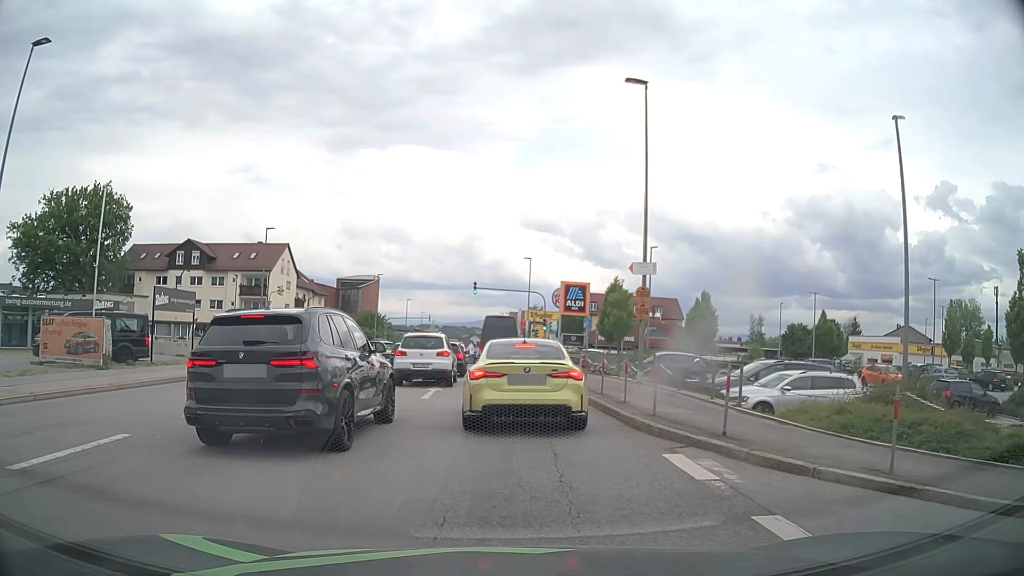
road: tertiary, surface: asphalt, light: Day
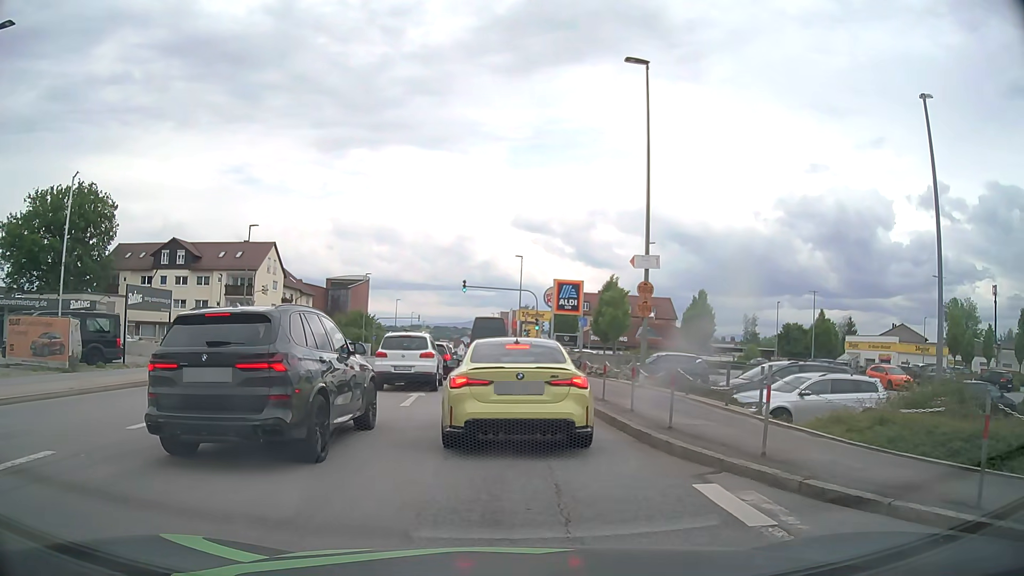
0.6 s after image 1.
(0.0, +1.8) m; +1°
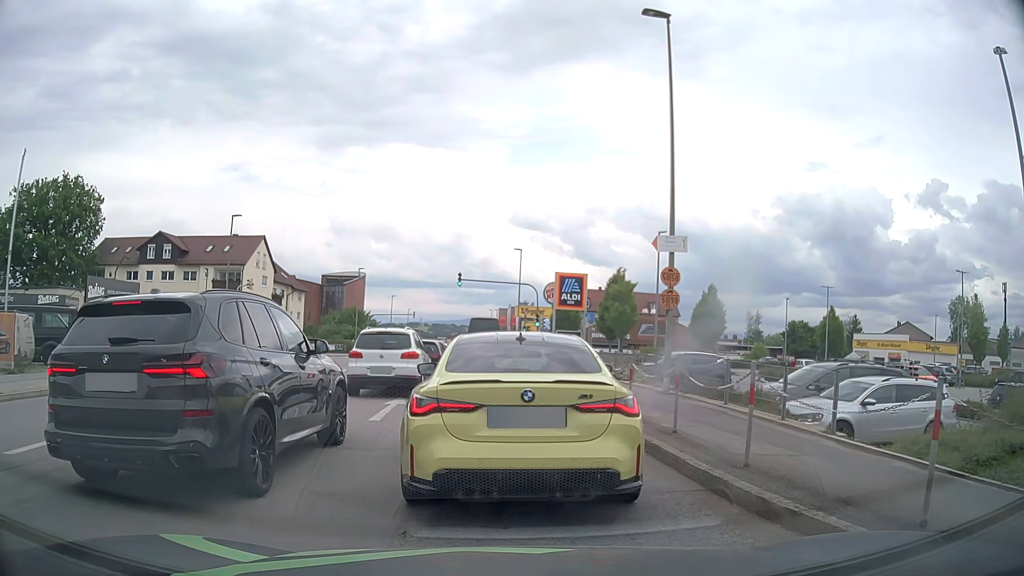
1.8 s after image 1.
(0.0, +3.1) m; -1°
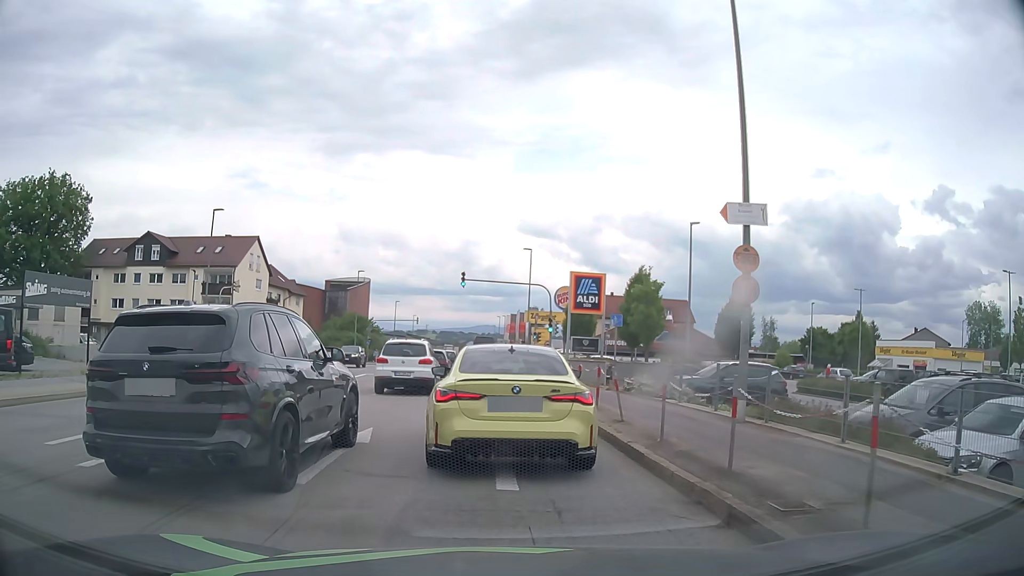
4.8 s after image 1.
(+0.1, +4.9) m; +1°
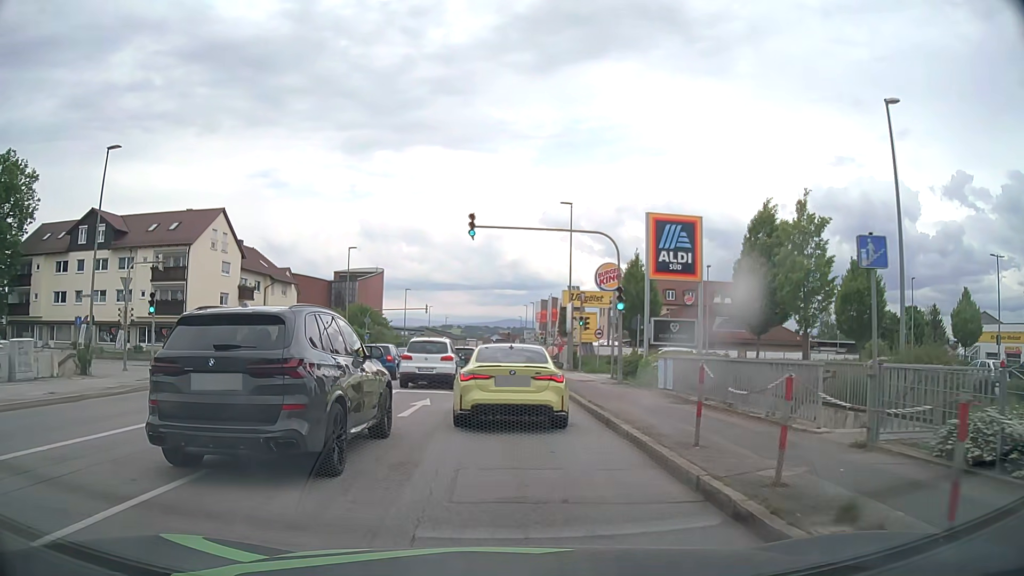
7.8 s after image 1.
(-0.4, +16.3) m; -2°
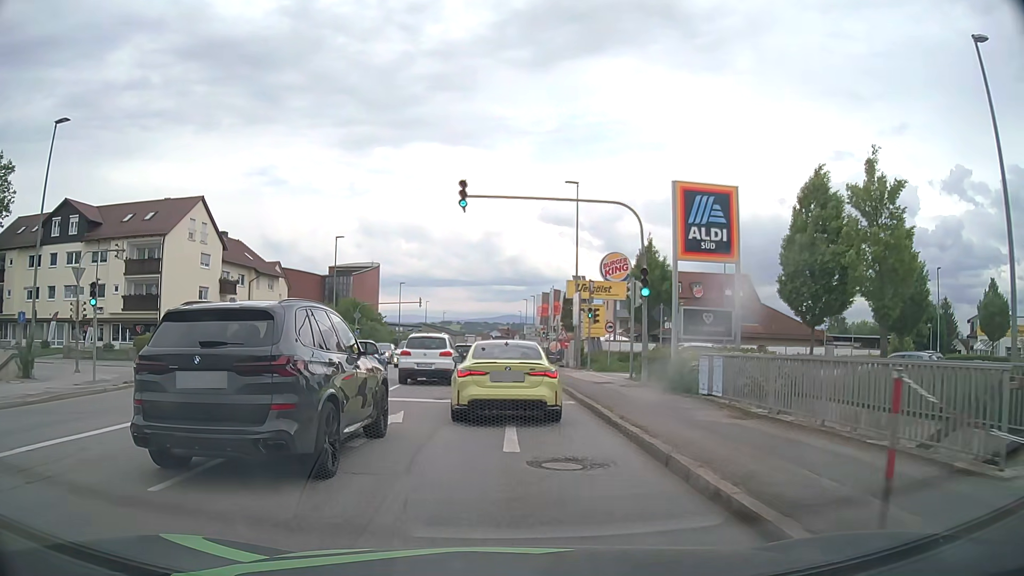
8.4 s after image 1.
(0.0, +4.4) m; 0°
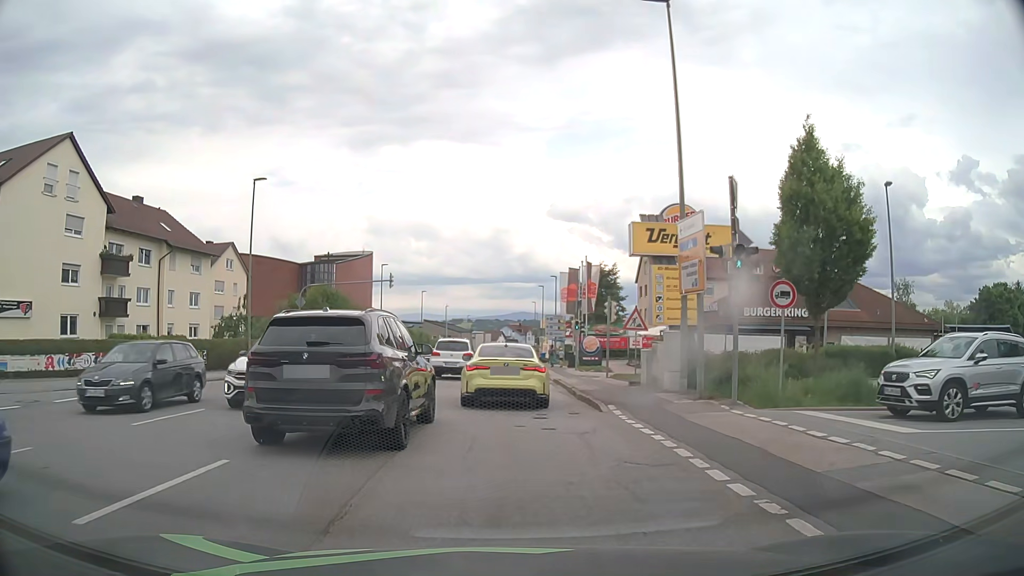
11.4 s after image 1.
(-0.1, +20.8) m; -1°
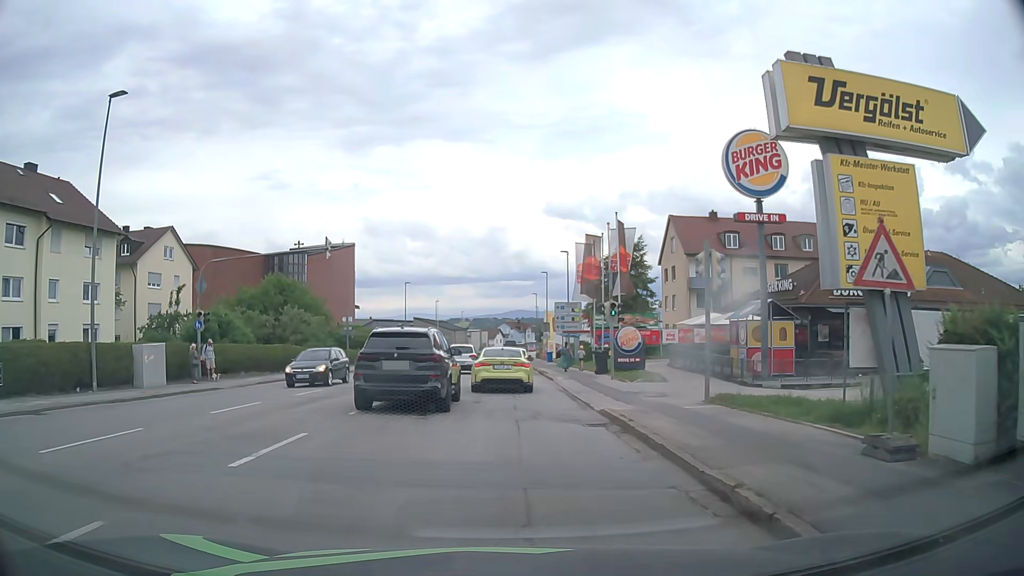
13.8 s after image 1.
(+0.1, +14.7) m; +1°
(0, +10) (0, +20) (0, +30) (0, +40) (0, +50) (-1, +60) (-1, +70) (-1, +80) (-1, +90) (-1, +100) m
